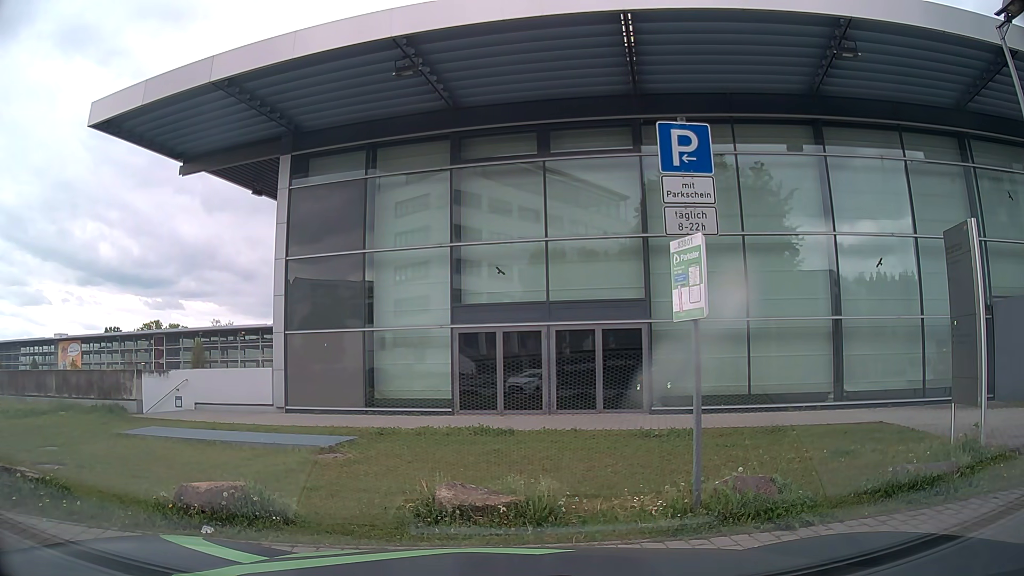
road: residential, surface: asphalt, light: Day
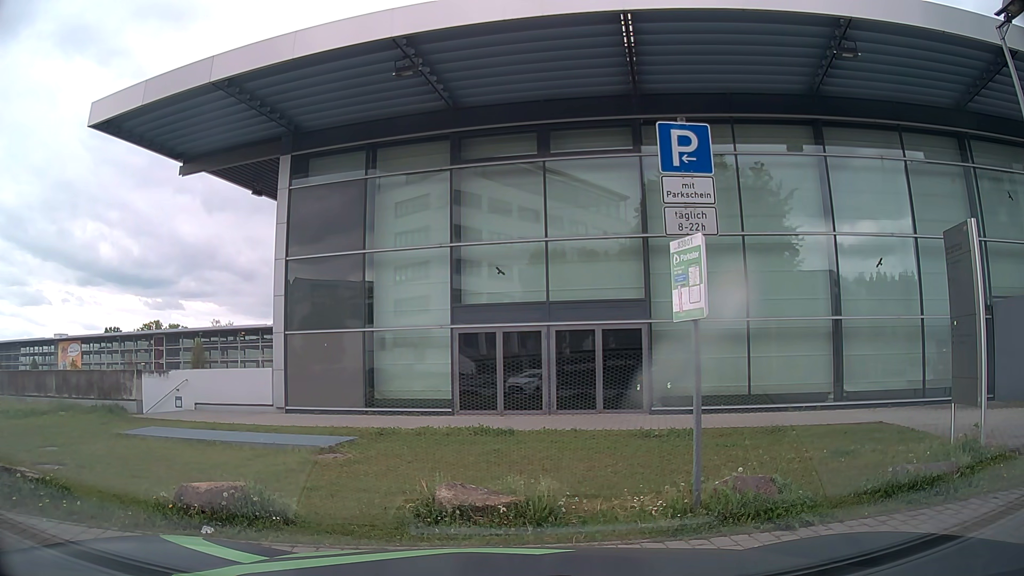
(0.0, 0.0) m; 0°
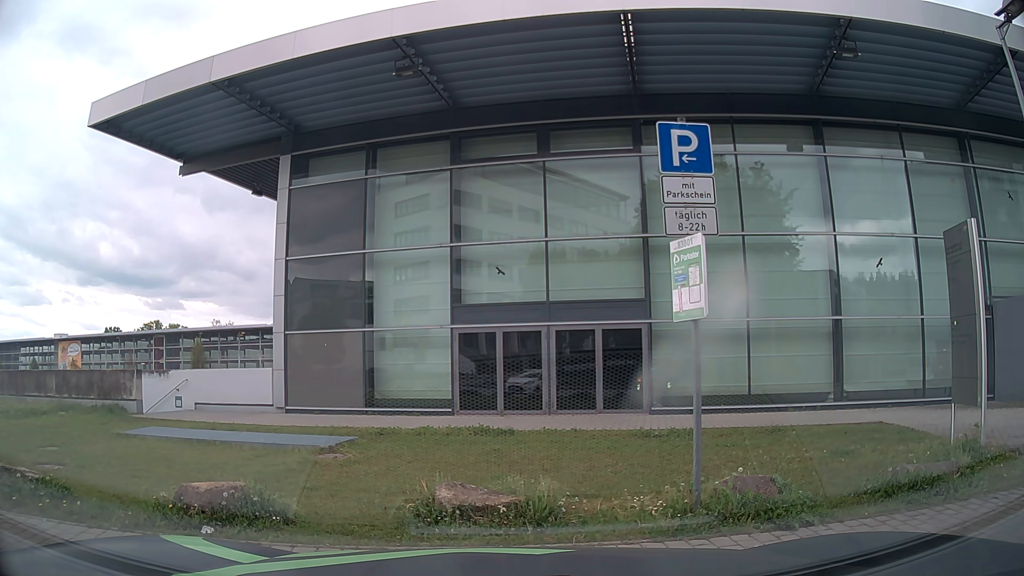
(0.0, 0.0) m; 0°
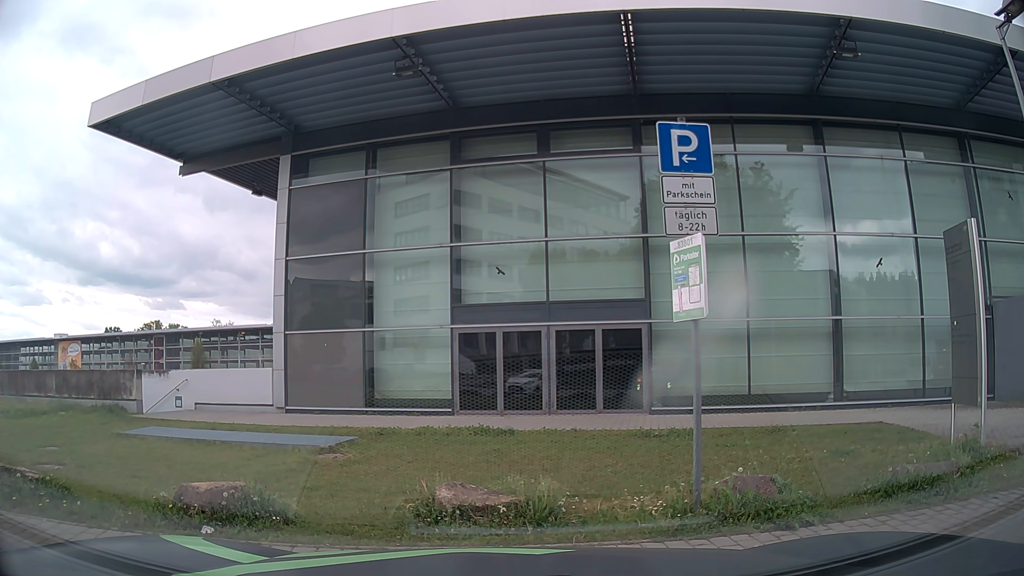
(0.0, 0.0) m; 0°
